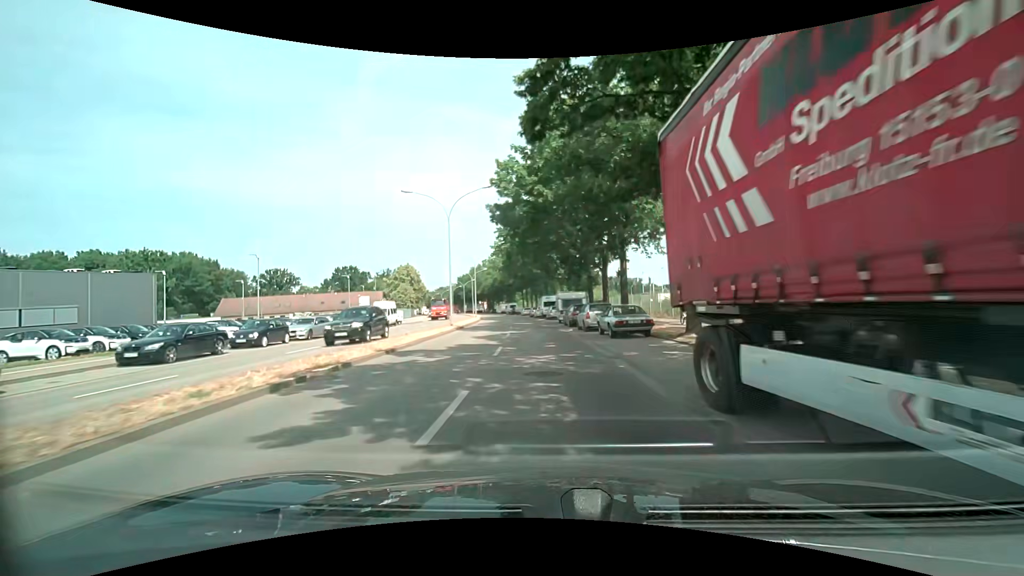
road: secondary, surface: asphalt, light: Day
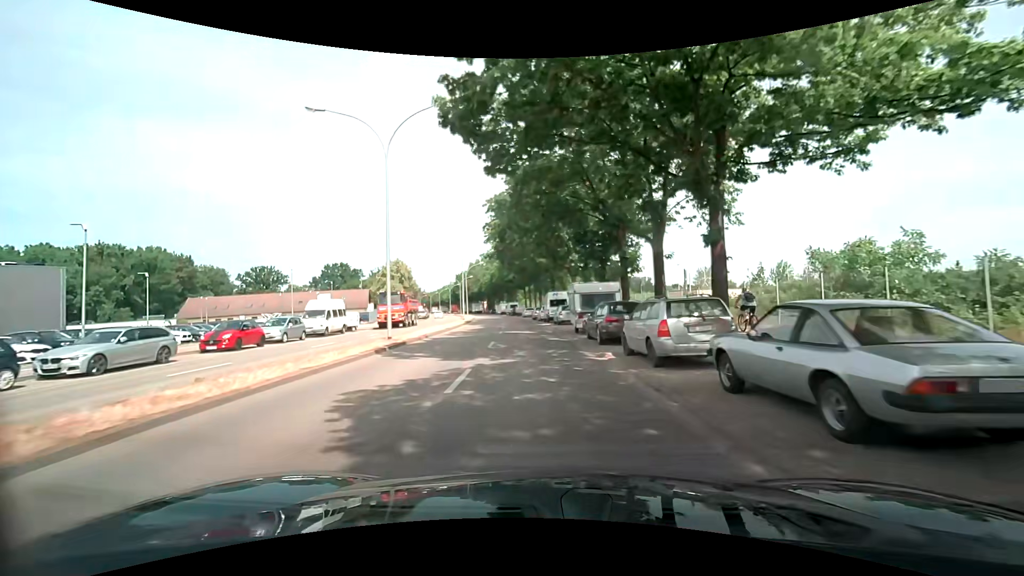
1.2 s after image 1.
(-0.2, +15.1) m; -2°
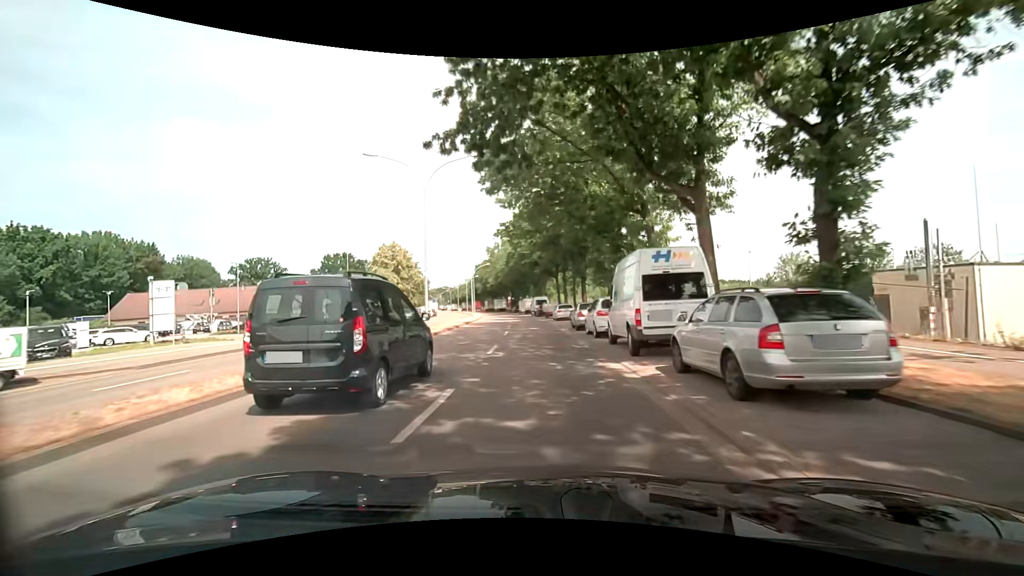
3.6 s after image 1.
(-0.5, +29.9) m; -3°
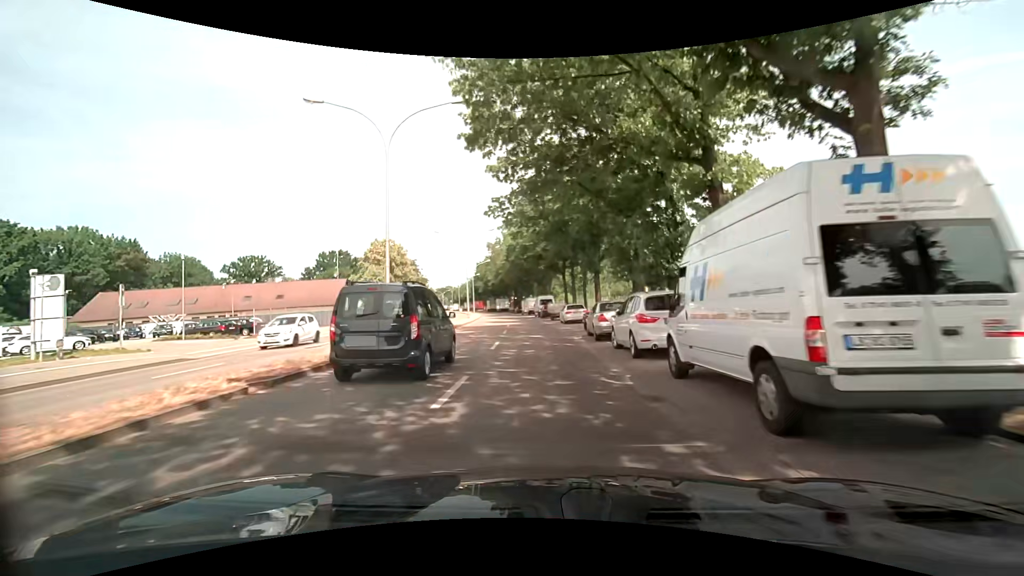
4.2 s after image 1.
(0.0, +7.4) m; 0°
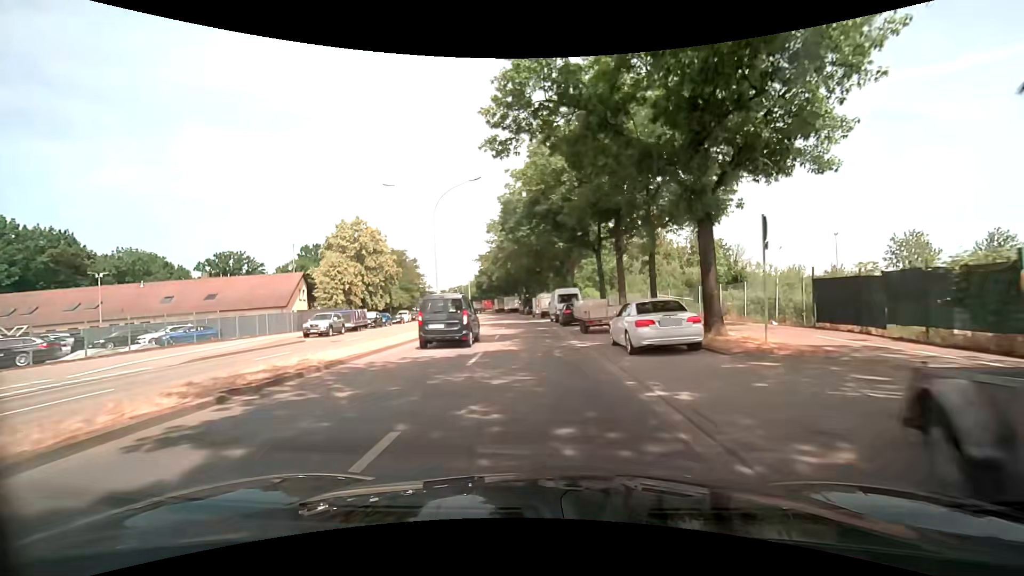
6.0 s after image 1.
(-0.4, +22.2) m; -2°
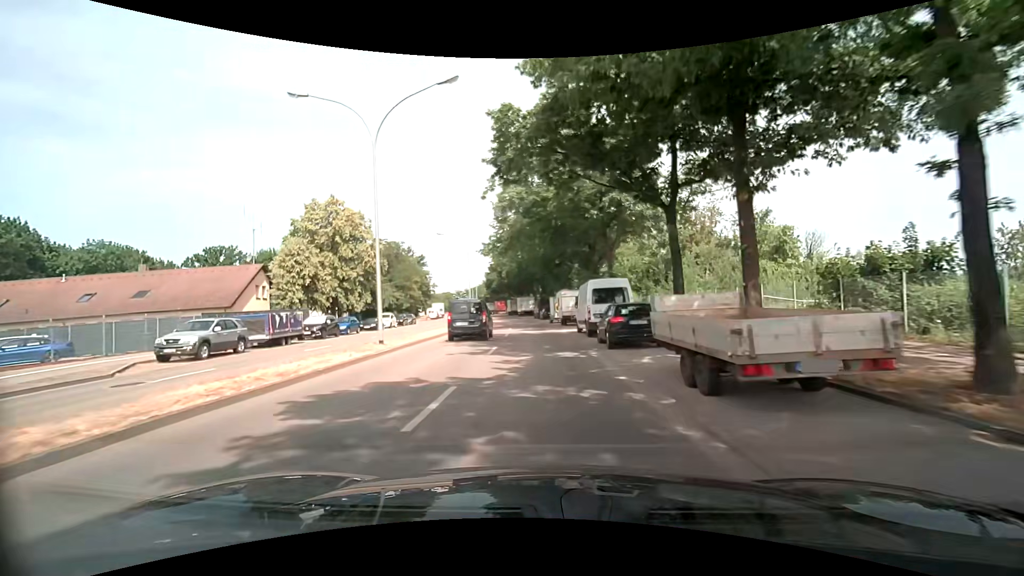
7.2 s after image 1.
(-0.2, +14.9) m; -2°
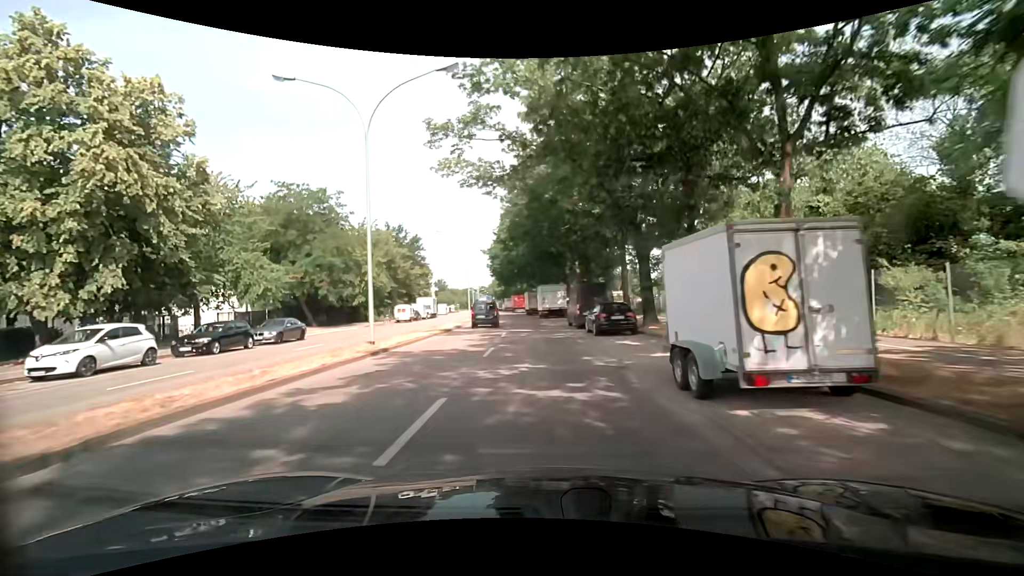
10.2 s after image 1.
(-1.2, +37.6) m; -3°
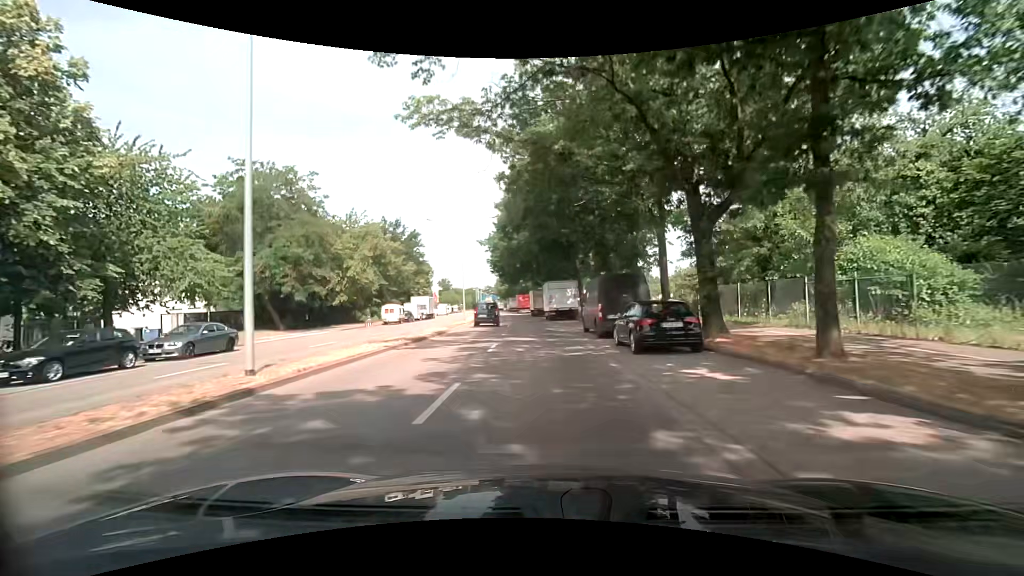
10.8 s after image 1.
(-0.1, +7.6) m; -1°
(0, +10) (0, +20) (-1, +30) (-1, +40) (-2, +50) (-3, +60) (-3, +70) (-4, +80) (-5, +90) (-6, +100) m
